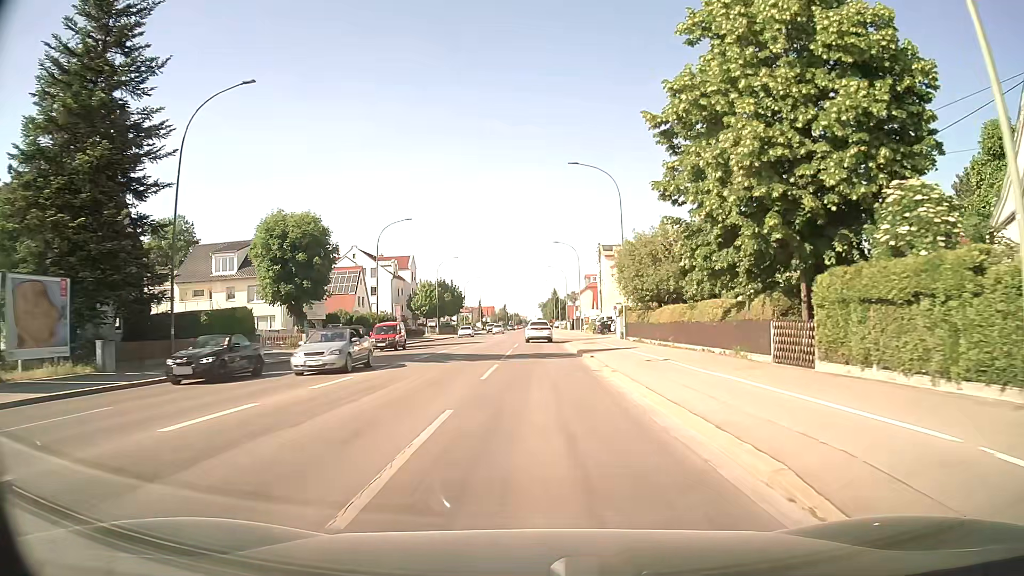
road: secondary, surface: asphalt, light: Day
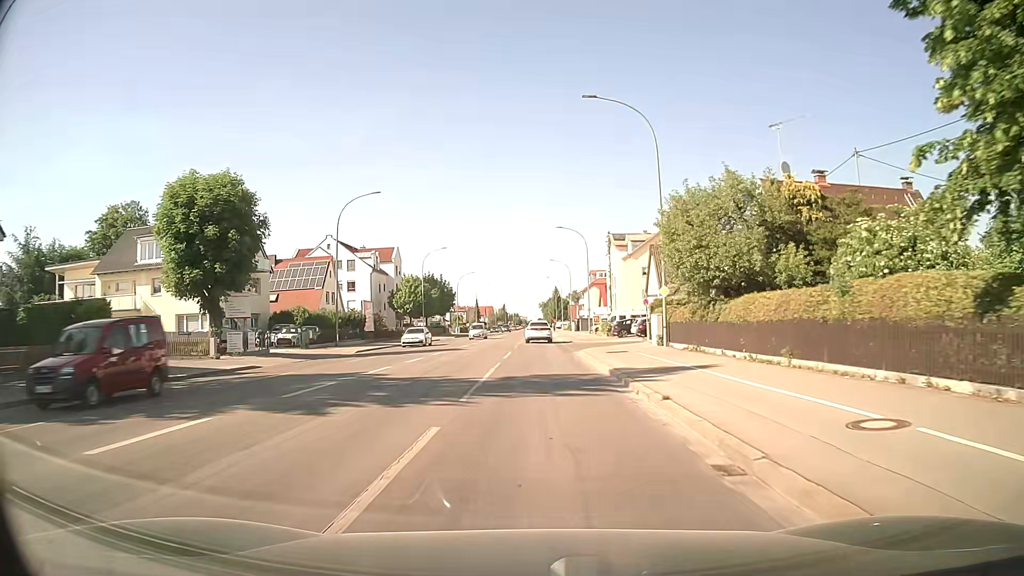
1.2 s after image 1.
(0.0, +13.9) m; 0°
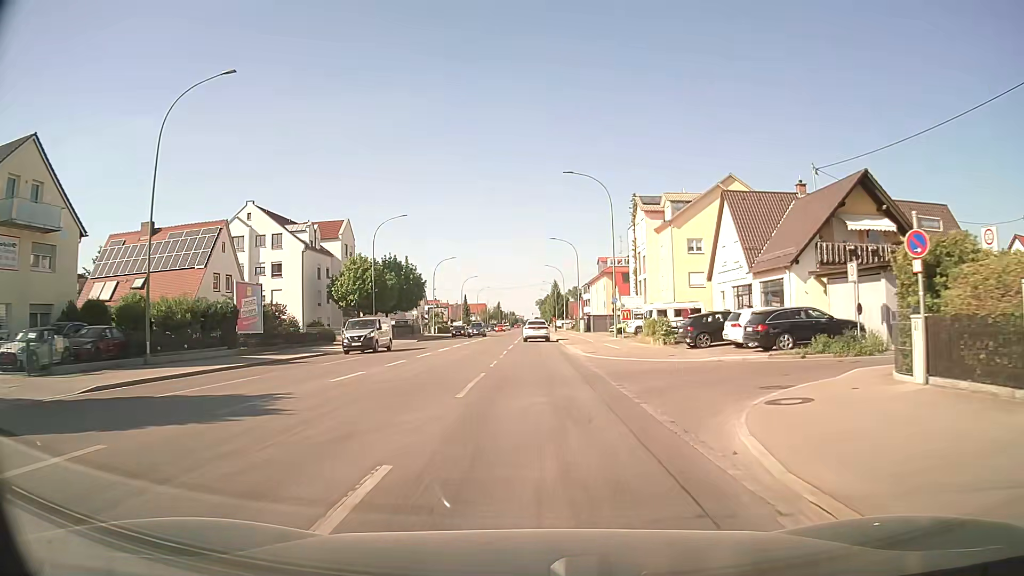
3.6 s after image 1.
(+0.2, +26.9) m; +1°
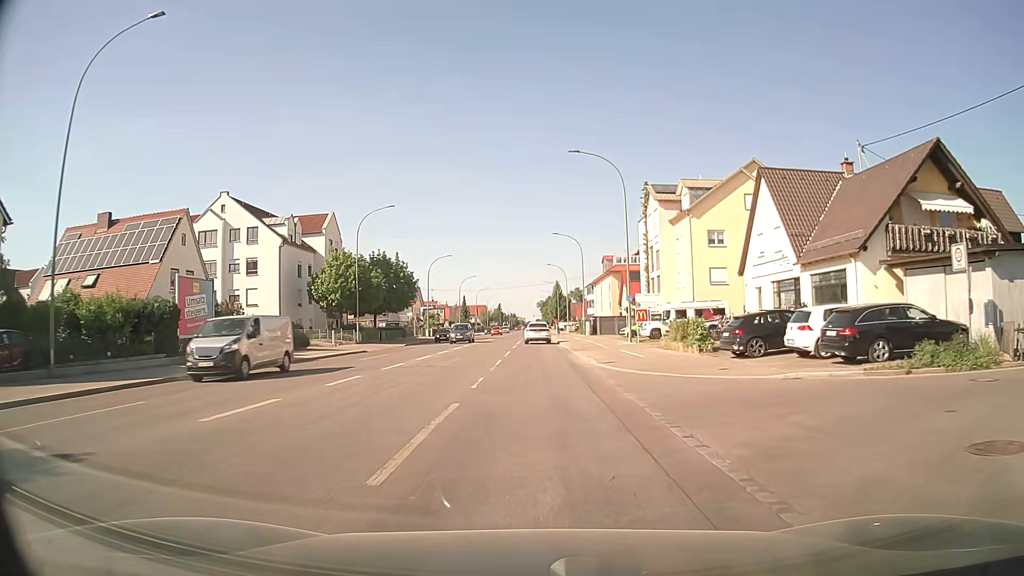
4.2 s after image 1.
(0.0, +6.6) m; -1°
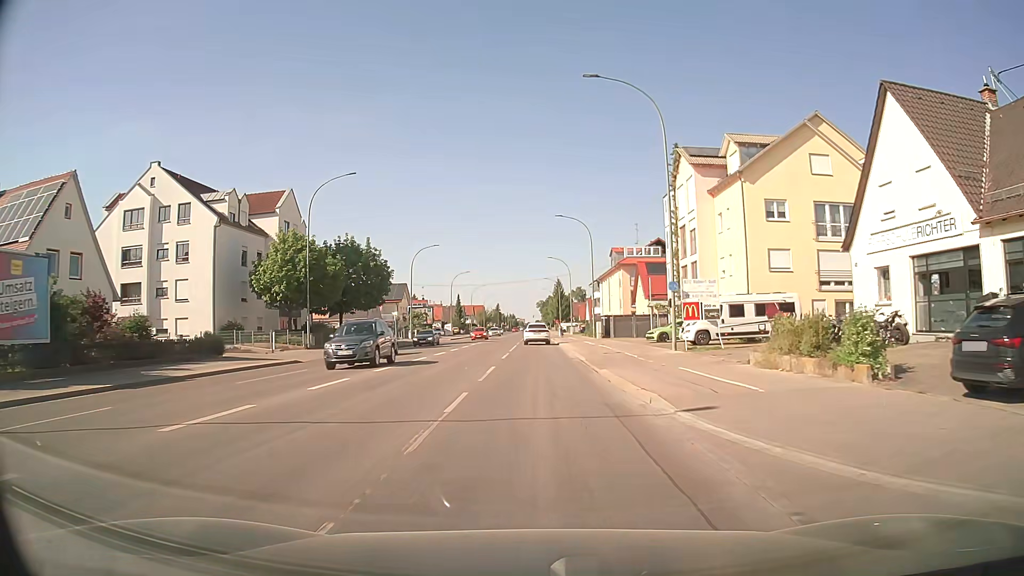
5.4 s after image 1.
(+0.1, +13.3) m; 0°
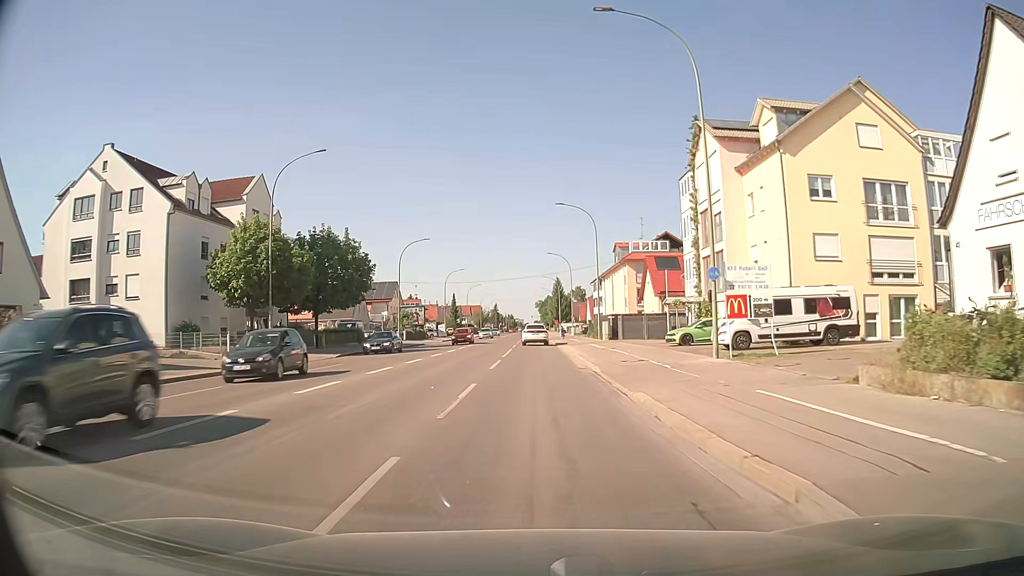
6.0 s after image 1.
(0.0, +6.8) m; 0°
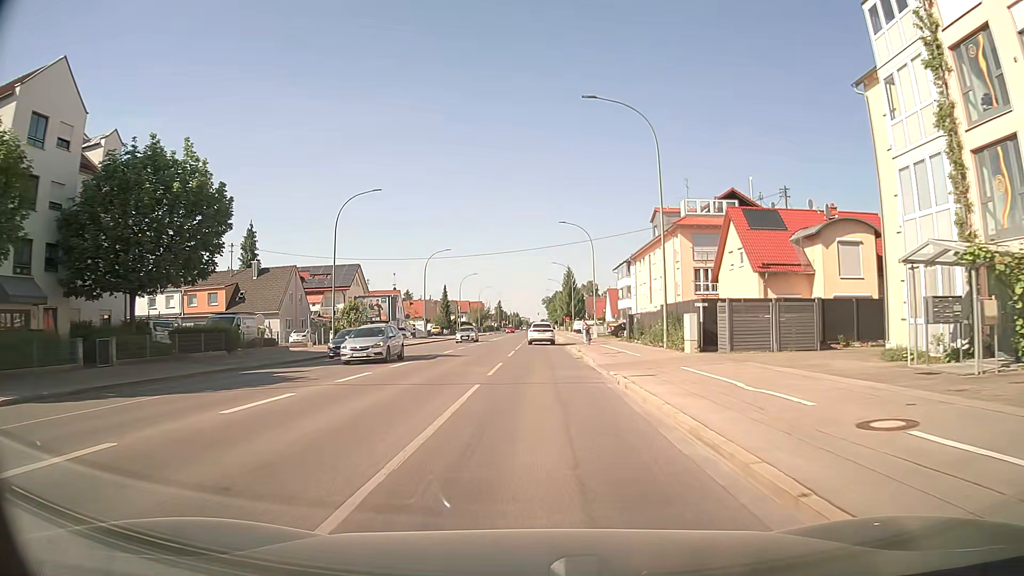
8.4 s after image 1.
(0.0, +28.2) m; -1°
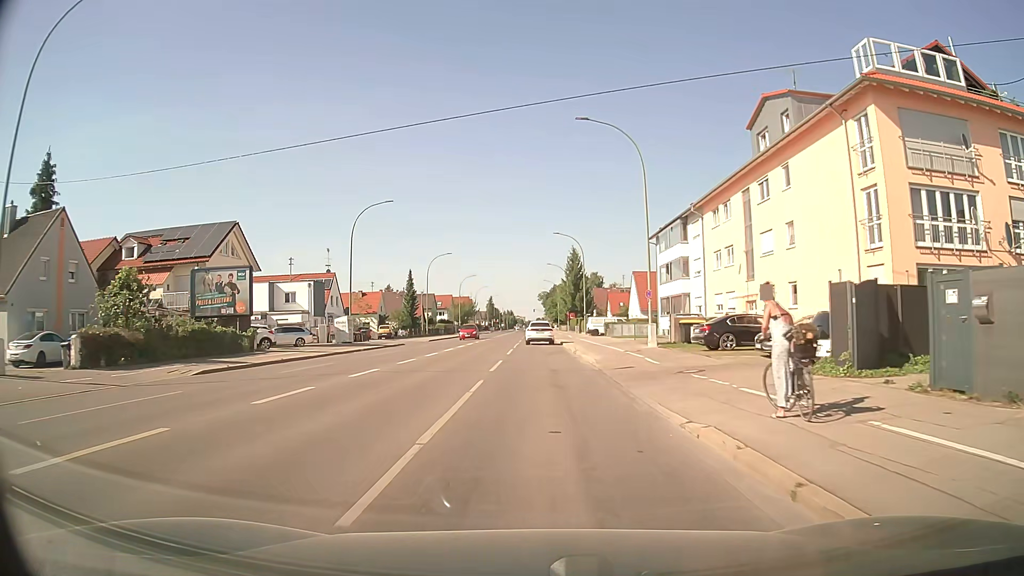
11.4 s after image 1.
(+0.2, +35.2) m; 0°
(0, +10) (0, +20) (0, +30) (0, +40) (0, +50) (0, +60) (0, +70) (0, +80) (0, +90) (0, +100) m
